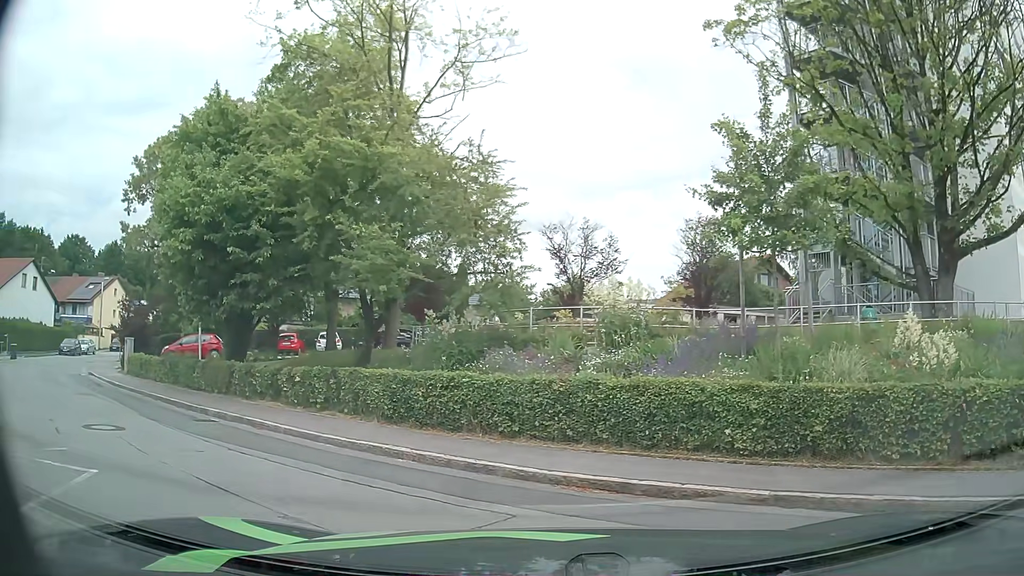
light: Day
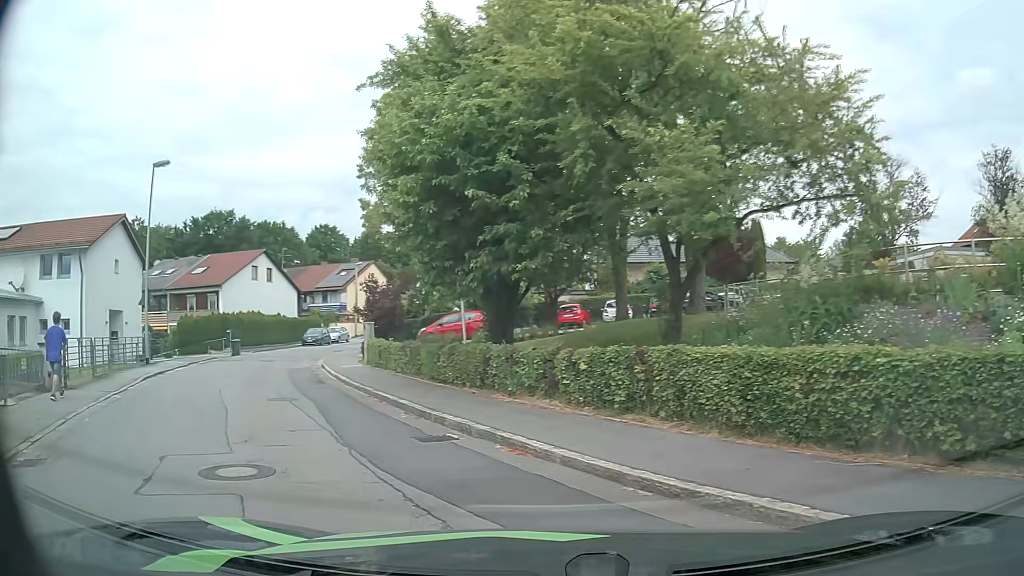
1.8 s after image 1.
(-0.9, +4.7) m; -24°
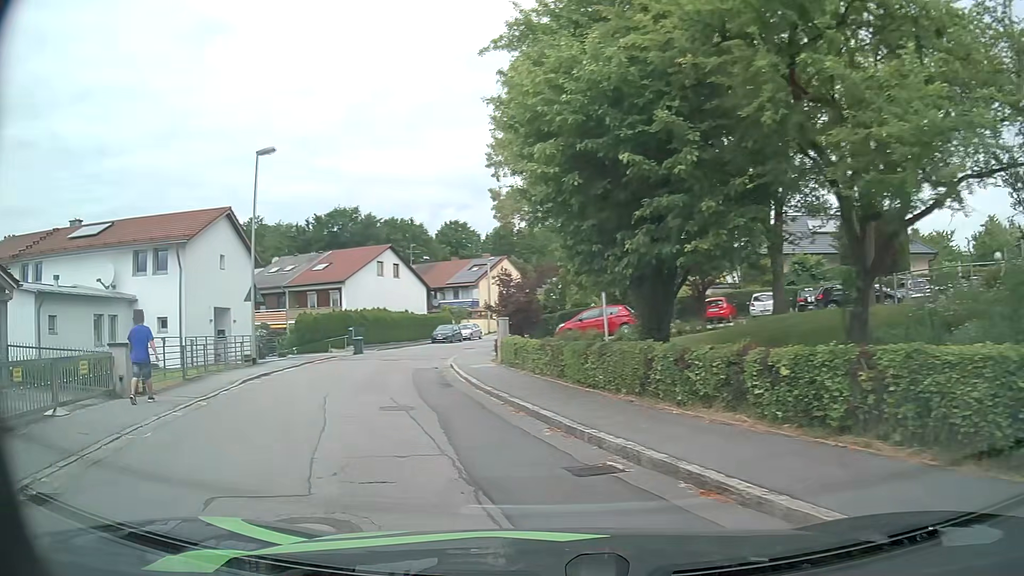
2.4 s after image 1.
(-0.2, +2.3) m; -11°
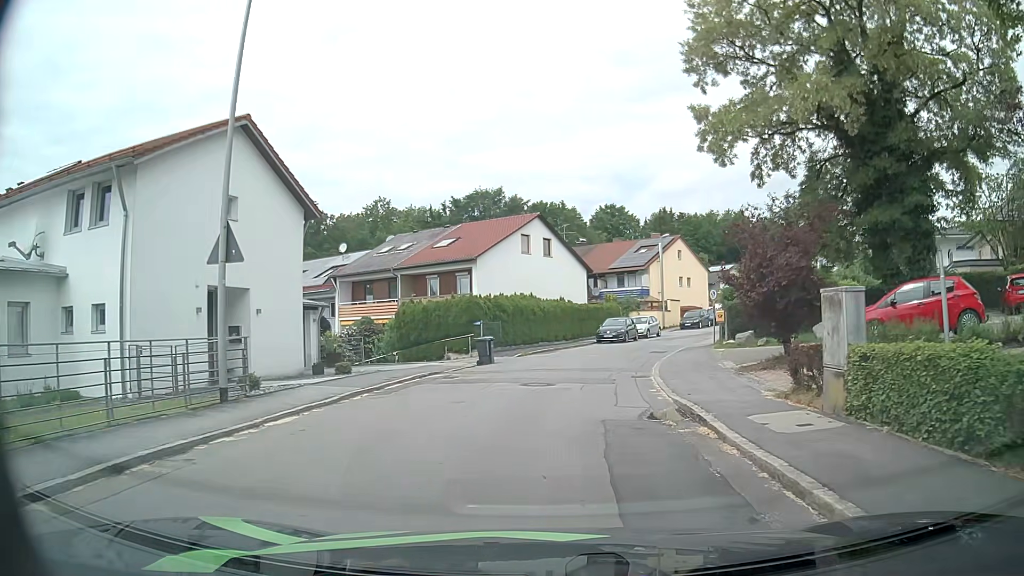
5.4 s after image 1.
(-3.3, +14.5) m; -15°
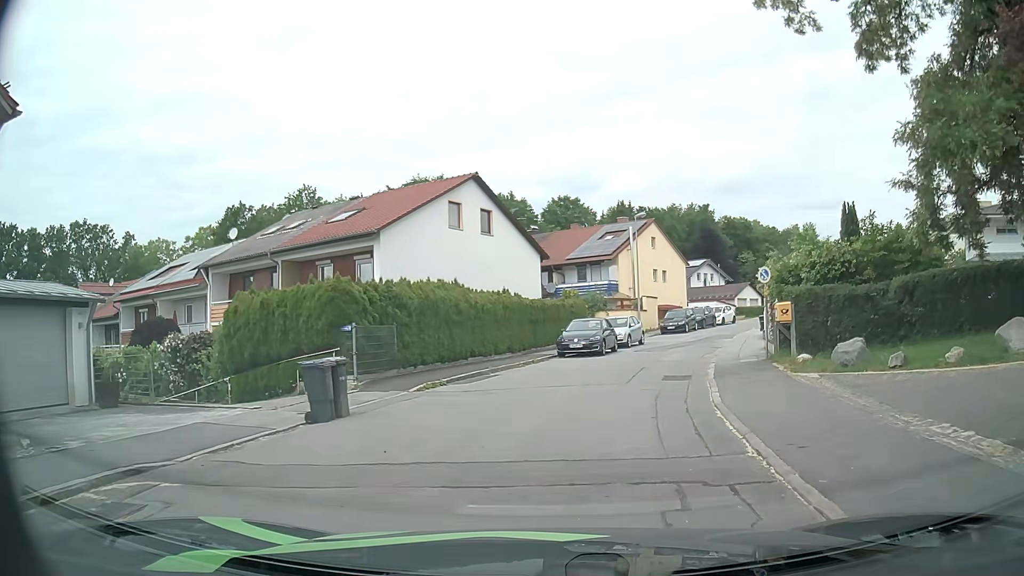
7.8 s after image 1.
(+0.5, +13.1) m; +4°
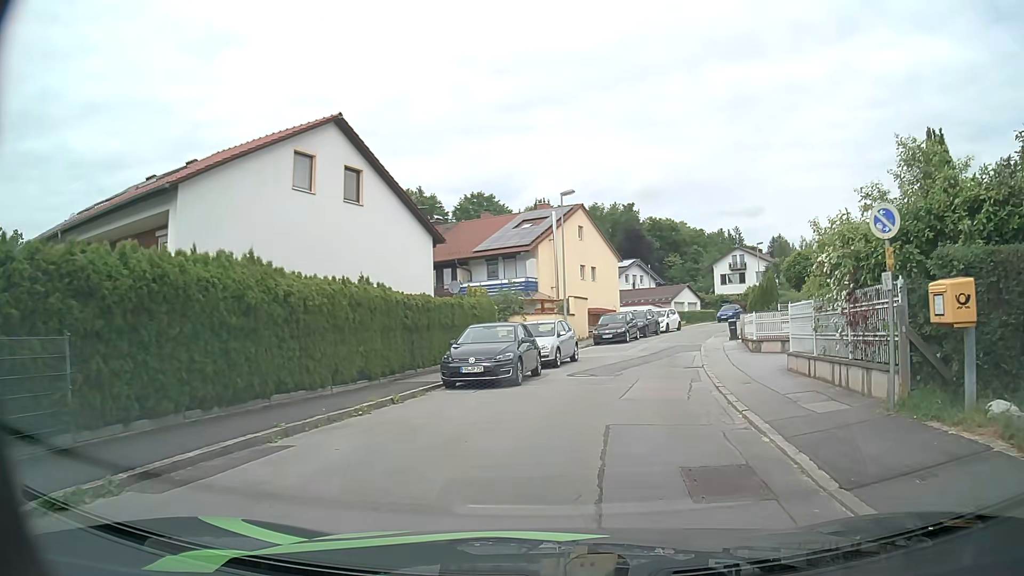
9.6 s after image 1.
(+0.6, +10.4) m; +9°
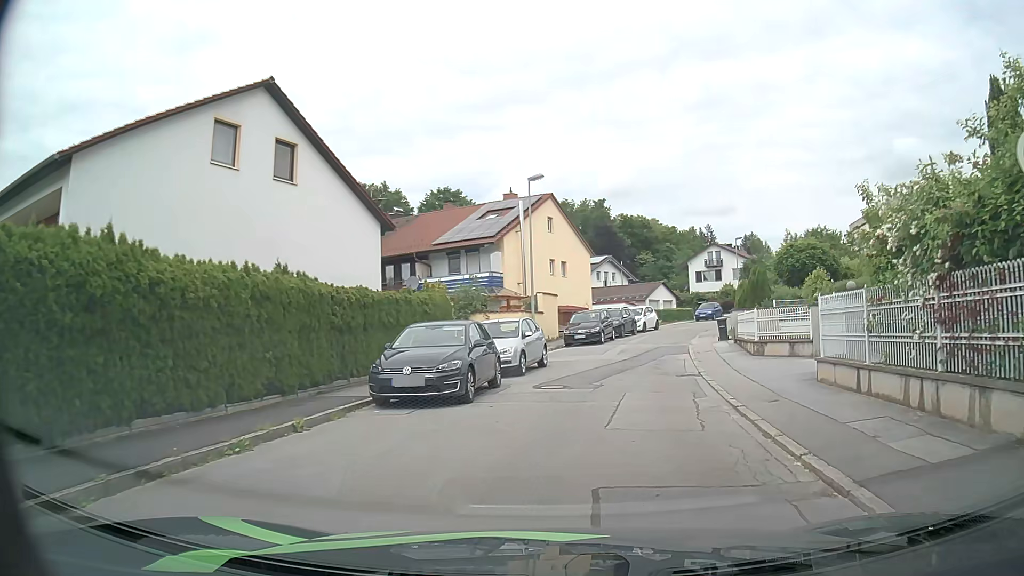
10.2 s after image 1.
(0.0, +3.6) m; +2°
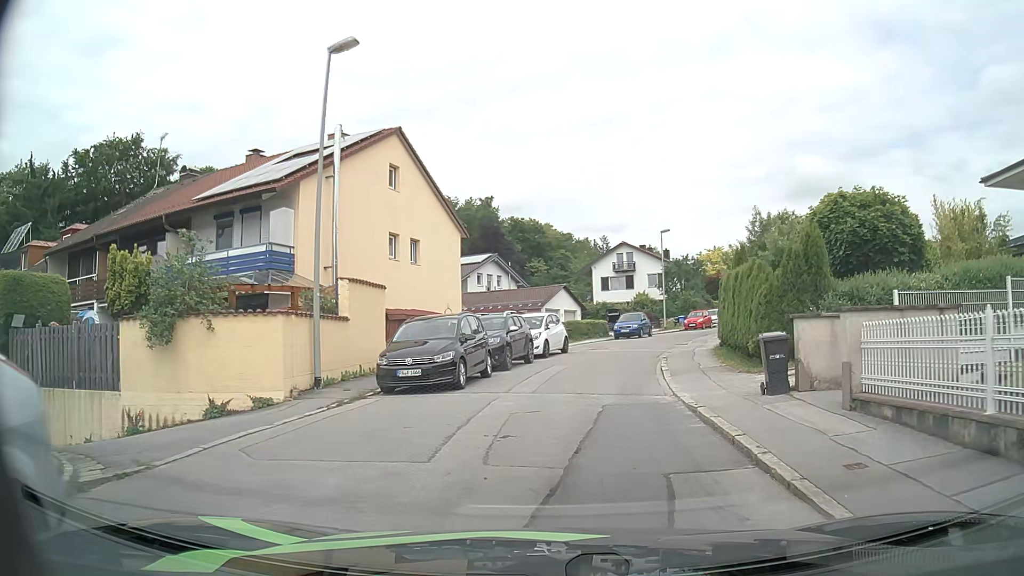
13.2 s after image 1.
(+1.4, +17.3) m; +9°
(0, +10) (+1, +20) (+4, +30) (+7, +39) (+11, +48) (+16, +57) (+21, +65) (+26, +74) (+30, +83) (+35, +92) m
